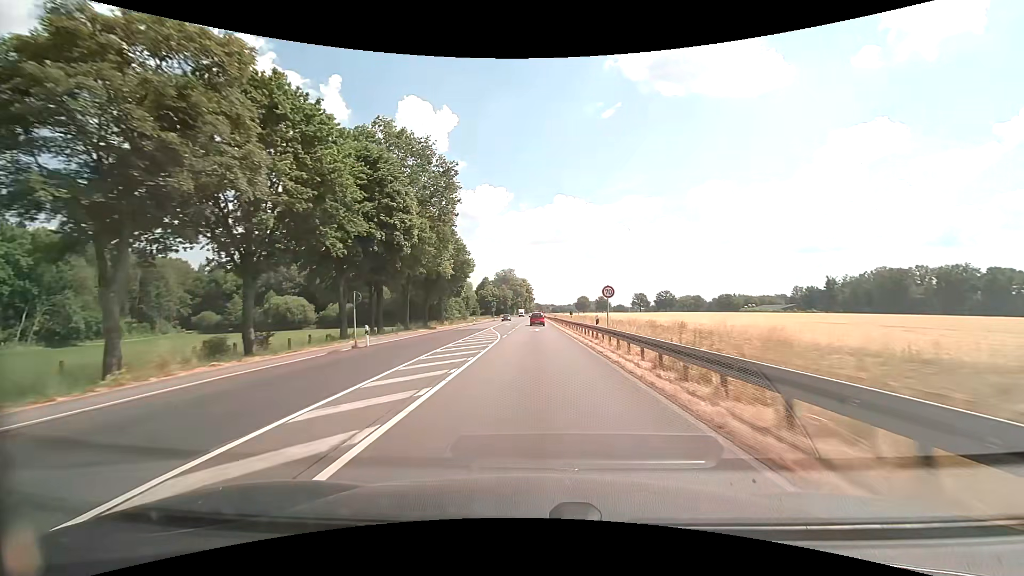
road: primary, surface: asphalt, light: Day
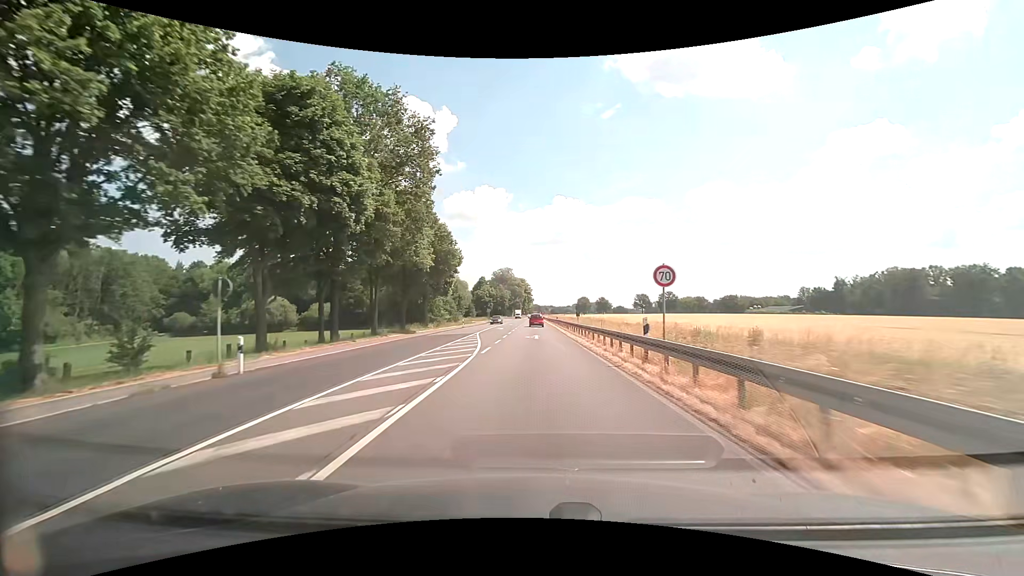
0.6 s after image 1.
(0.0, +10.8) m; 0°
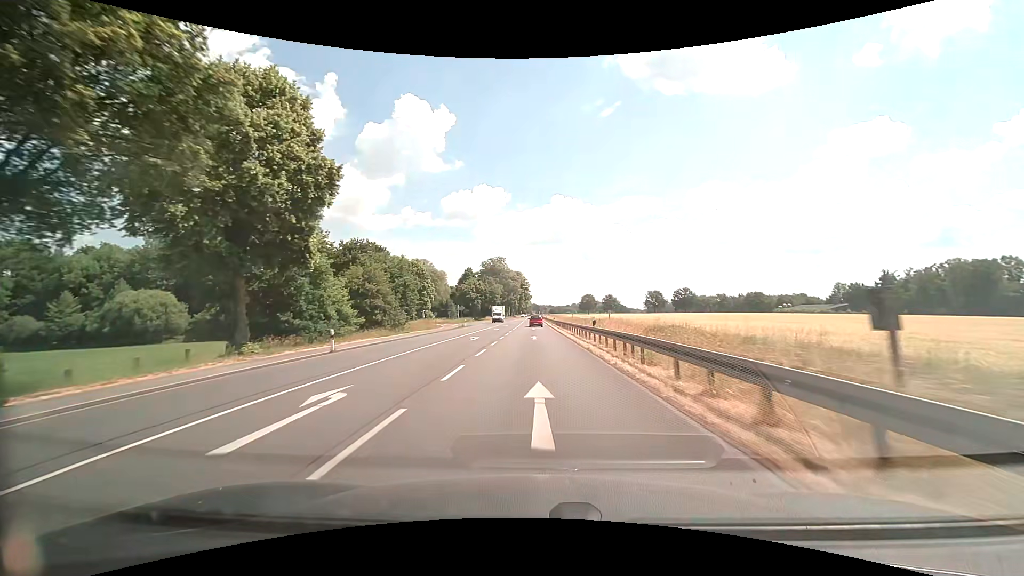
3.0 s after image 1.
(0.0, +43.1) m; 0°
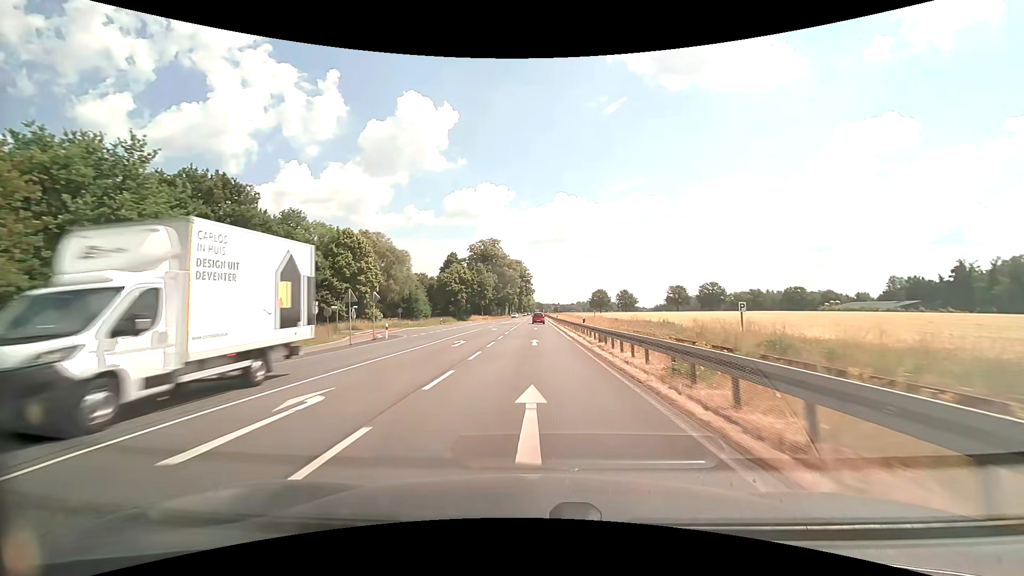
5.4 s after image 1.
(+0.1, +43.1) m; 0°
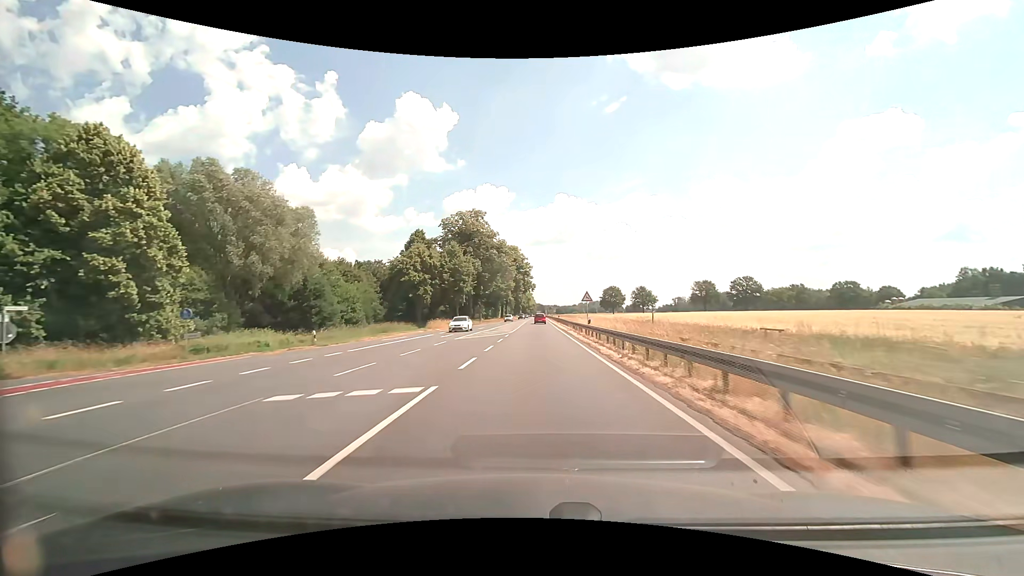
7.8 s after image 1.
(0.0, +43.1) m; 0°
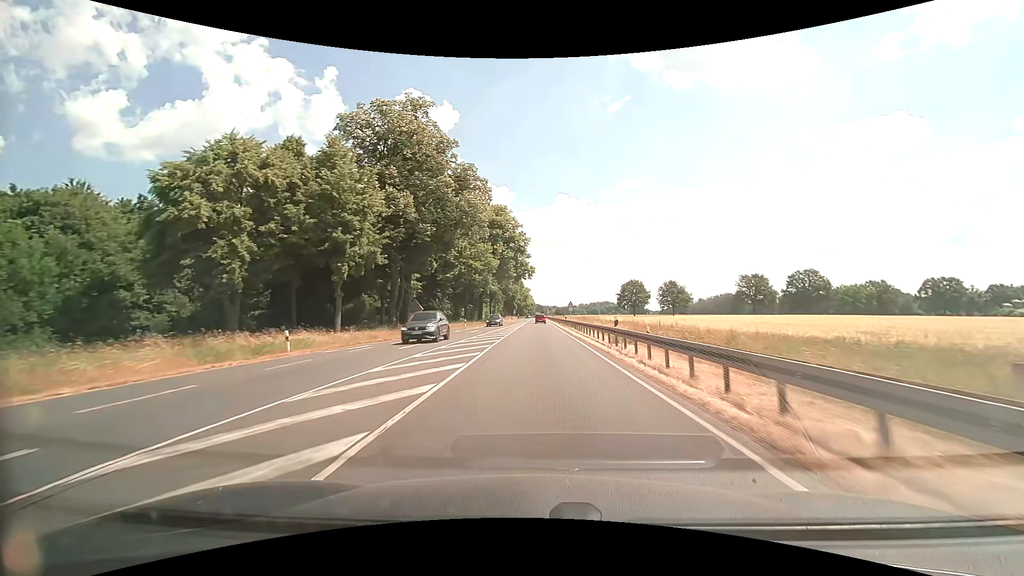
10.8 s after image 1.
(0.0, +53.7) m; 0°
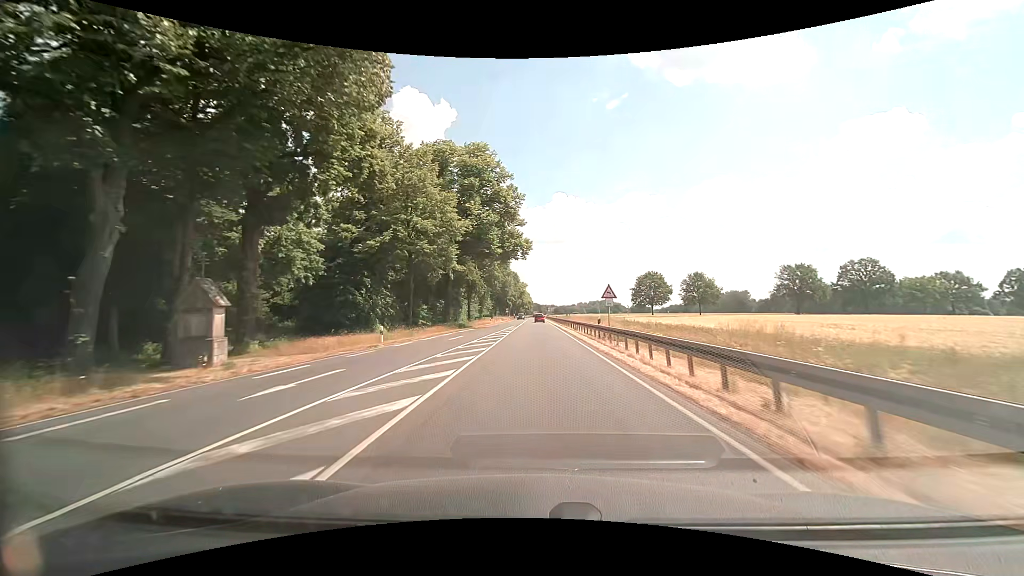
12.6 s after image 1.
(+0.1, +32.1) m; 0°
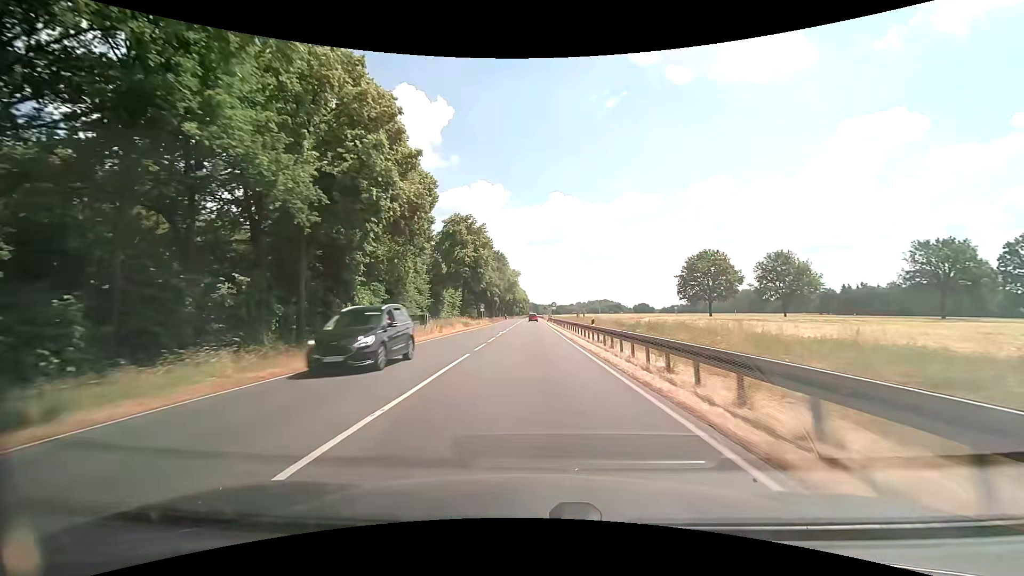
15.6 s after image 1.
(+0.2, +53.7) m; 0°
(0, +10) (0, +20) (0, +30) (0, +40) (0, +50) (0, +60) (0, +70) (0, +80) (0, +90) (-1, +100) m
